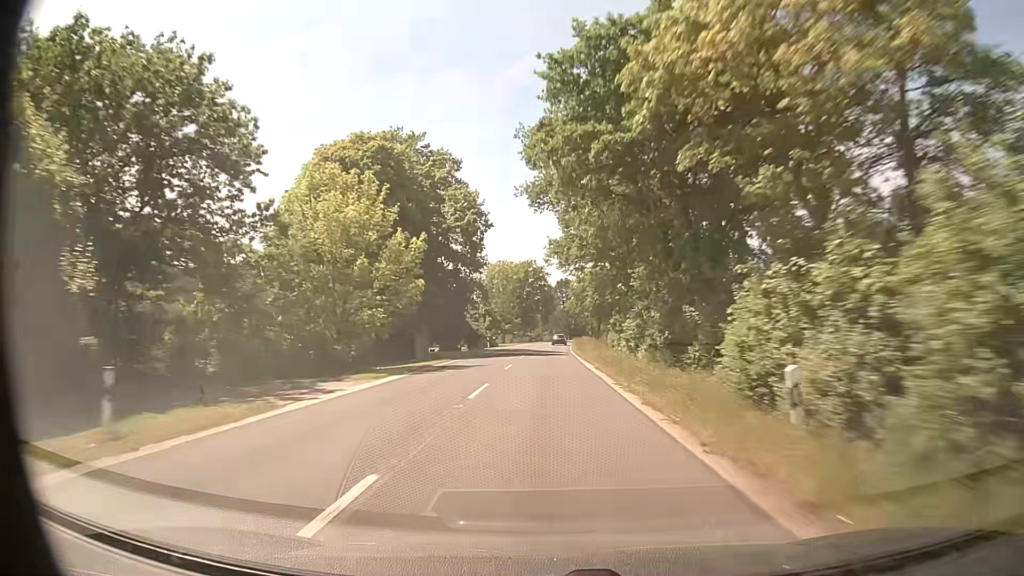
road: secondary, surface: asphalt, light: Day
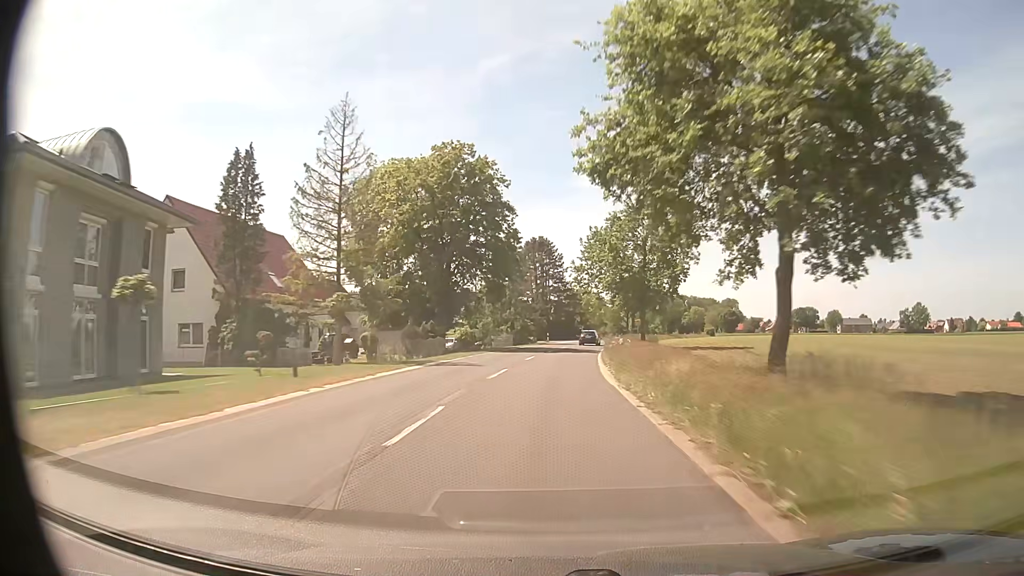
(+1.2, +78.2) m; +2°
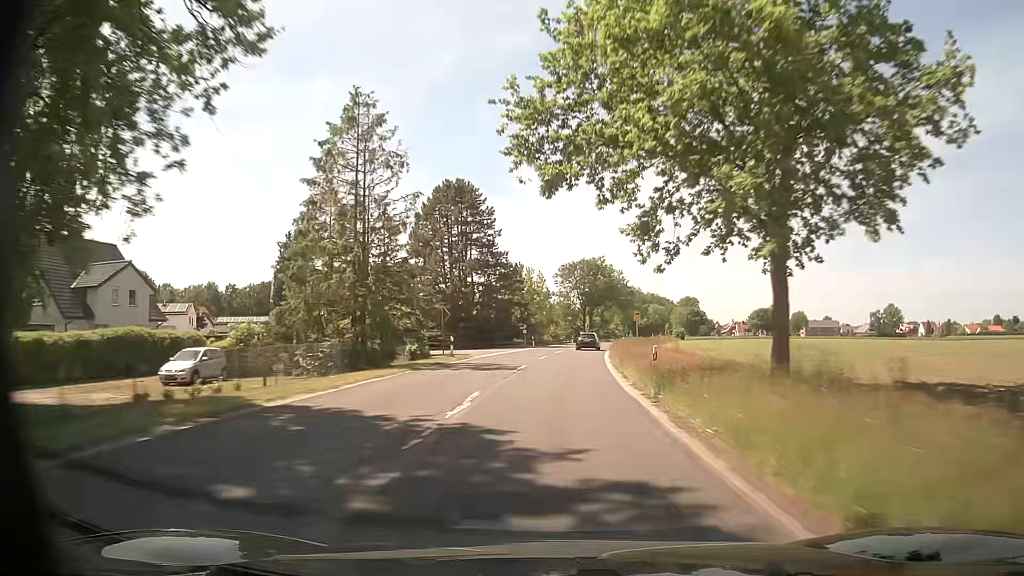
(+1.8, +44.0) m; +5°
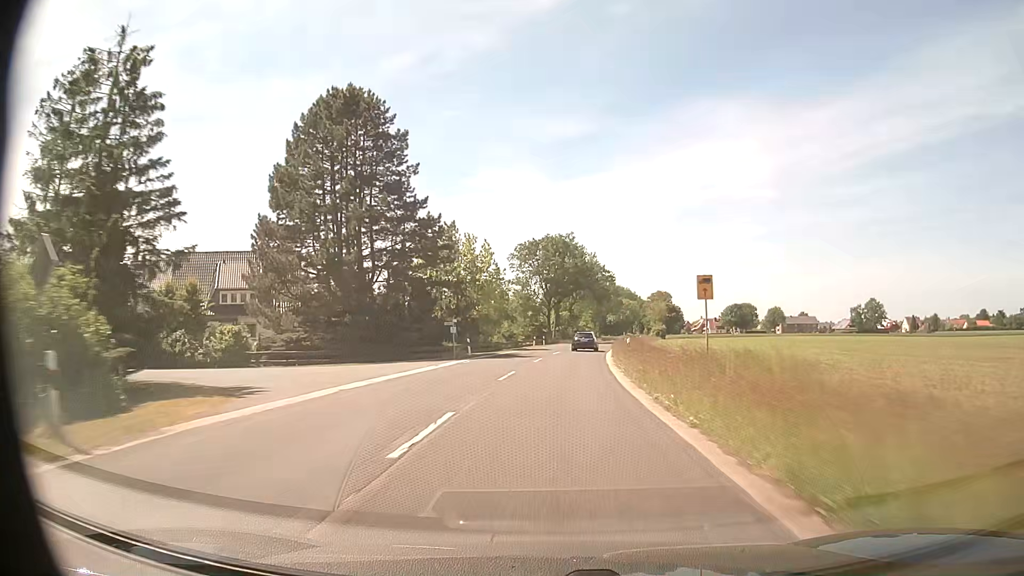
(+0.9, +27.8) m; +4°
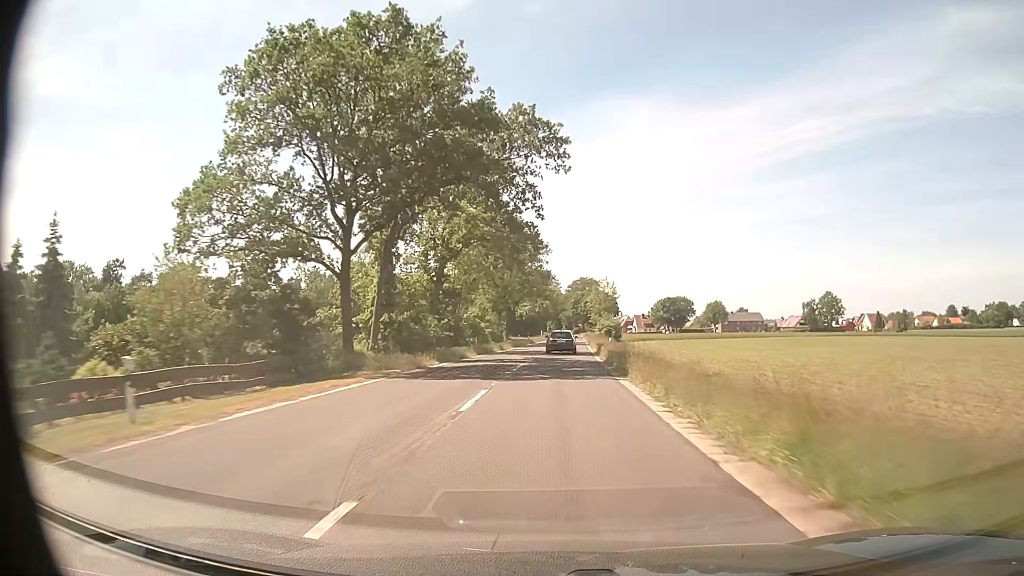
(+4.5, +64.8) m; +8°
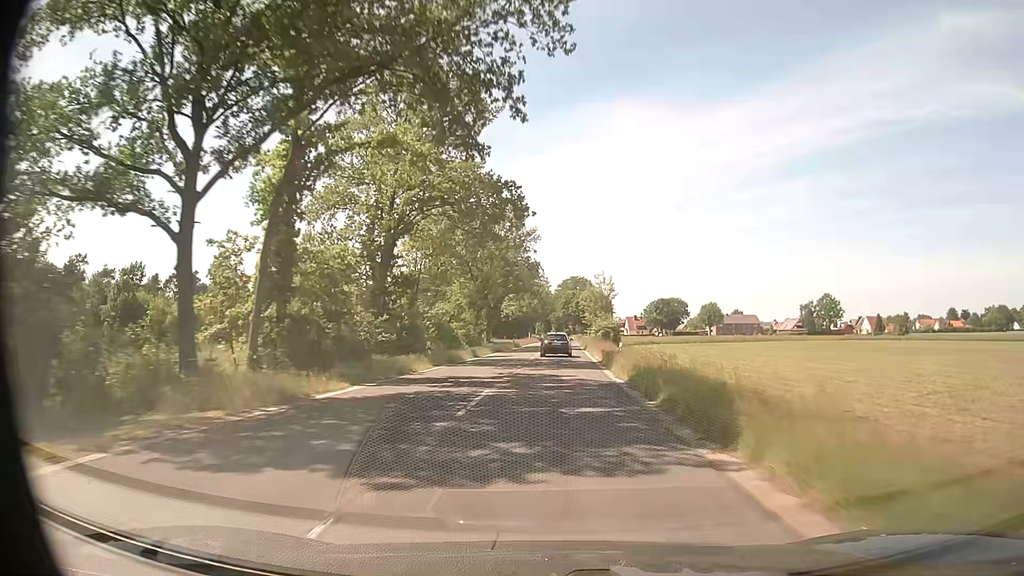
(+0.1, +12.5) m; +1°
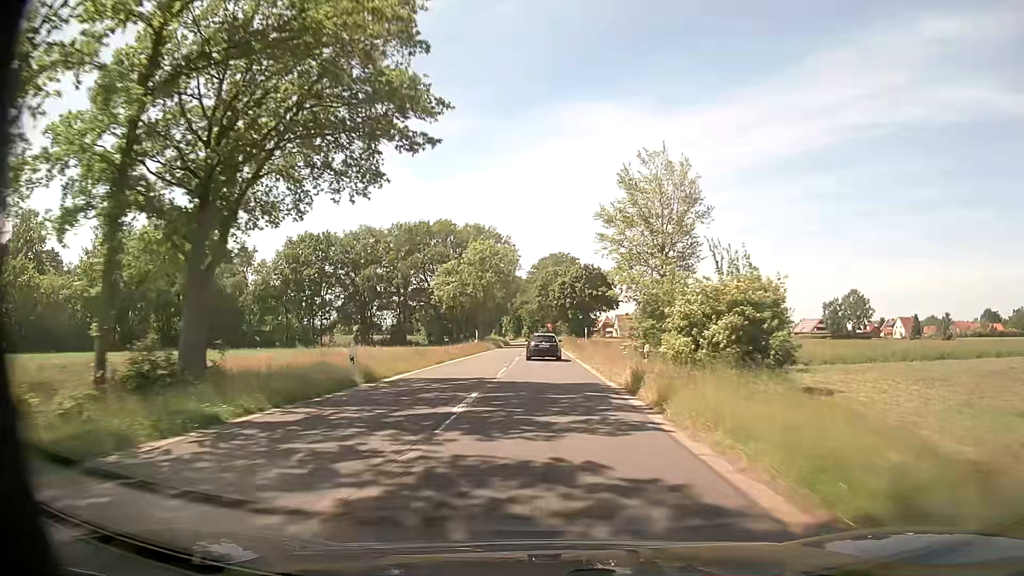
(+1.4, +60.9) m; +2°
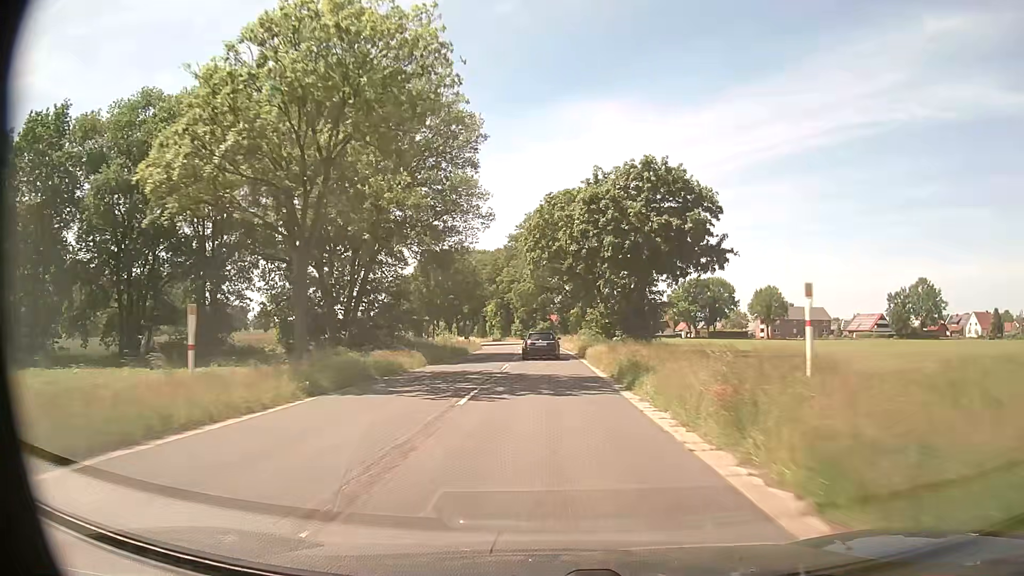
(-0.1, +59.3) m; 0°
(0, +10) (0, +20) (0, +30) (0, +40) (0, +50) (-1, +60) (-2, +70) (-3, +80) (-4, +90) (-6, +100) m
